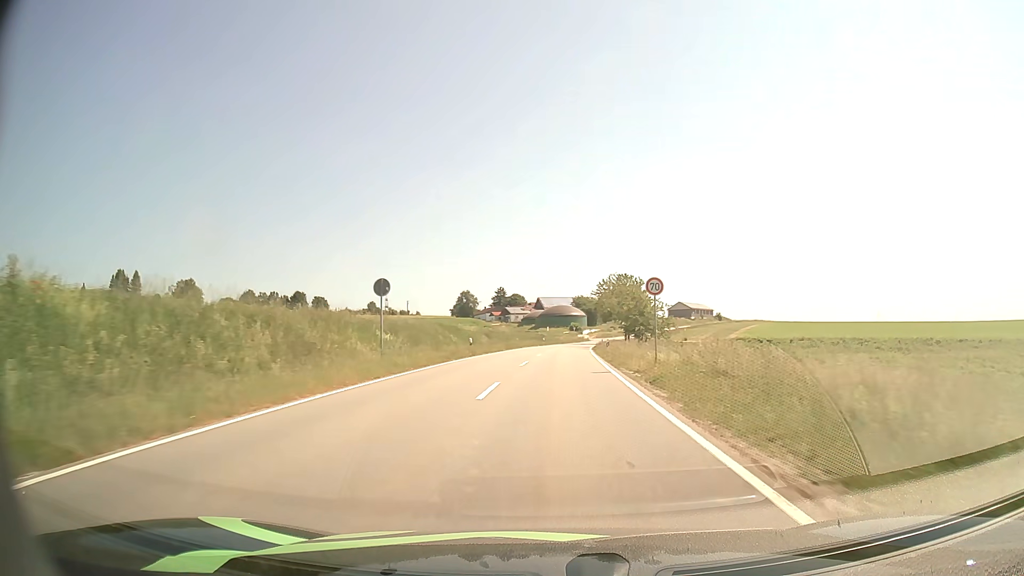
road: tertiary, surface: asphalt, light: Day
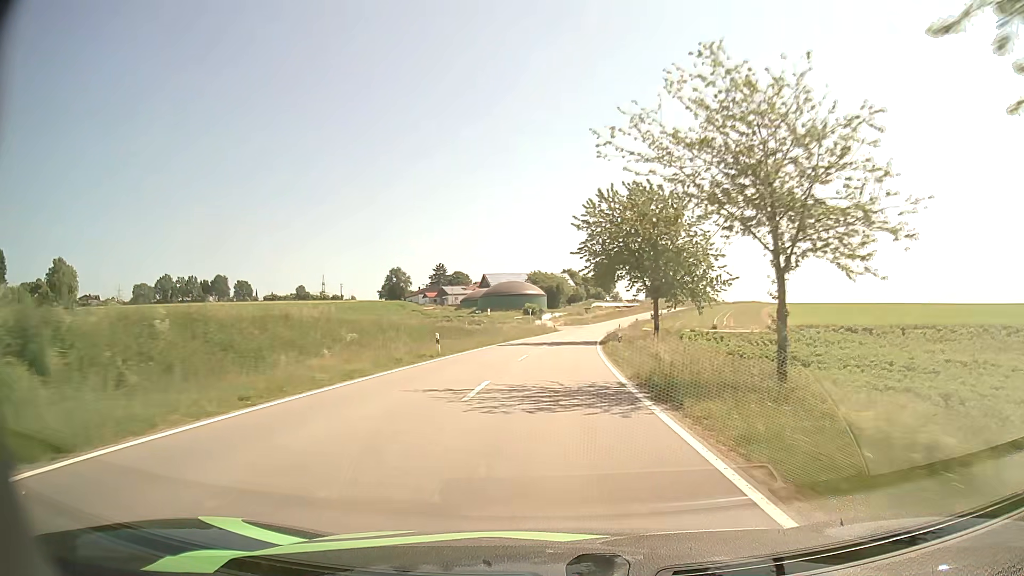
(+2.1, +62.1) m; +4°
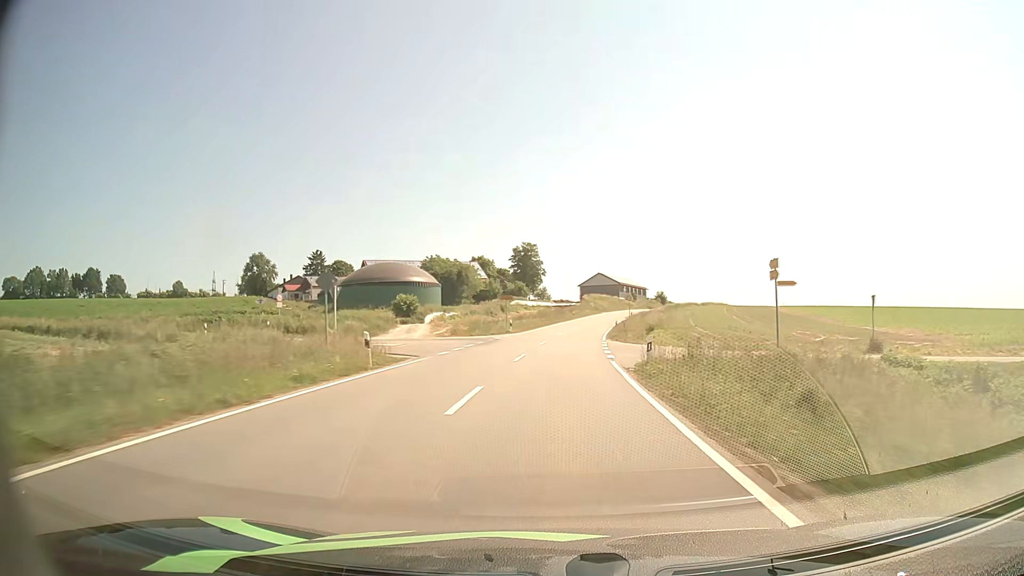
(+3.3, +64.1) m; +7°
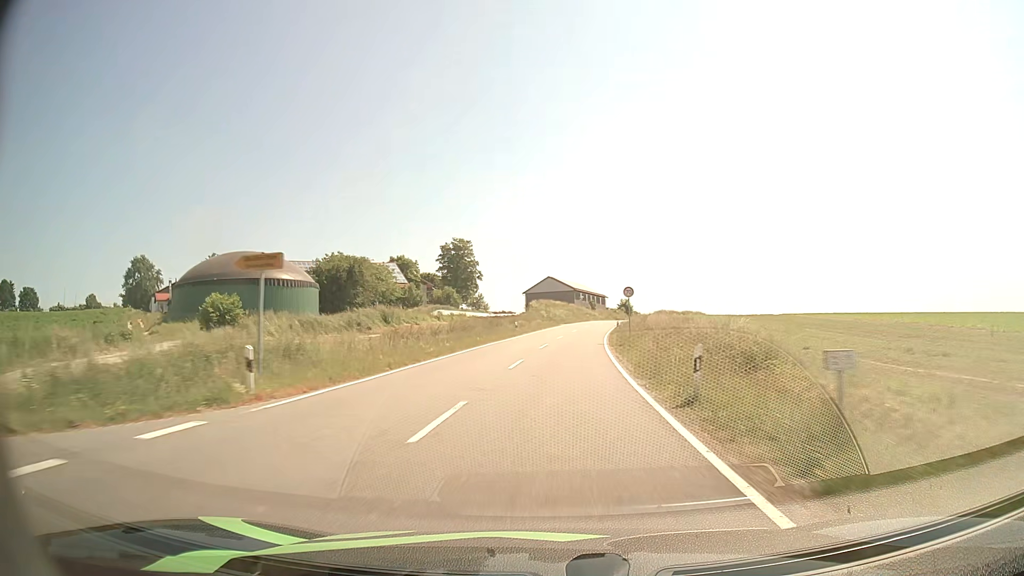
(+1.7, +39.1) m; +5°
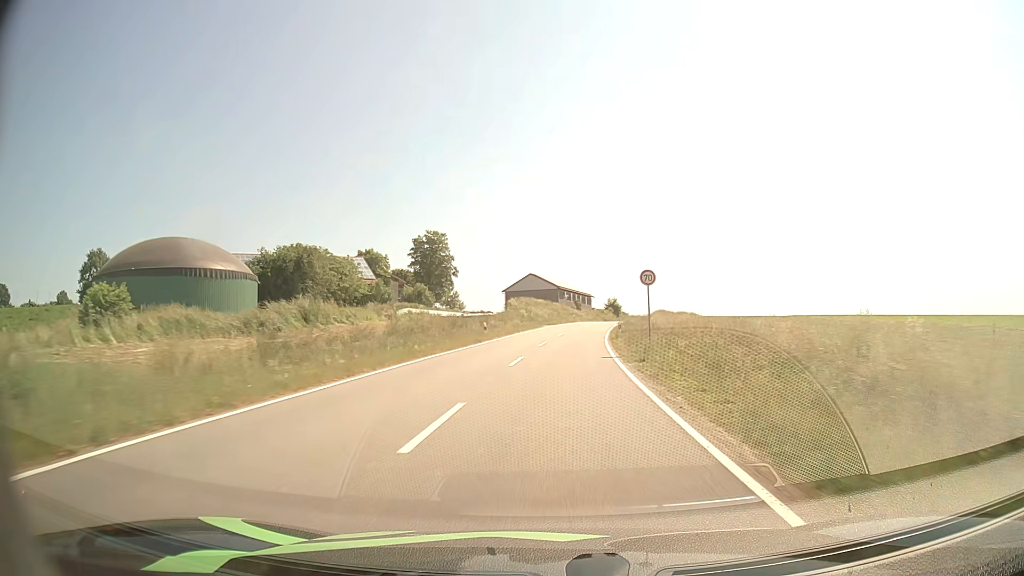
(+0.2, +12.8) m; +2°
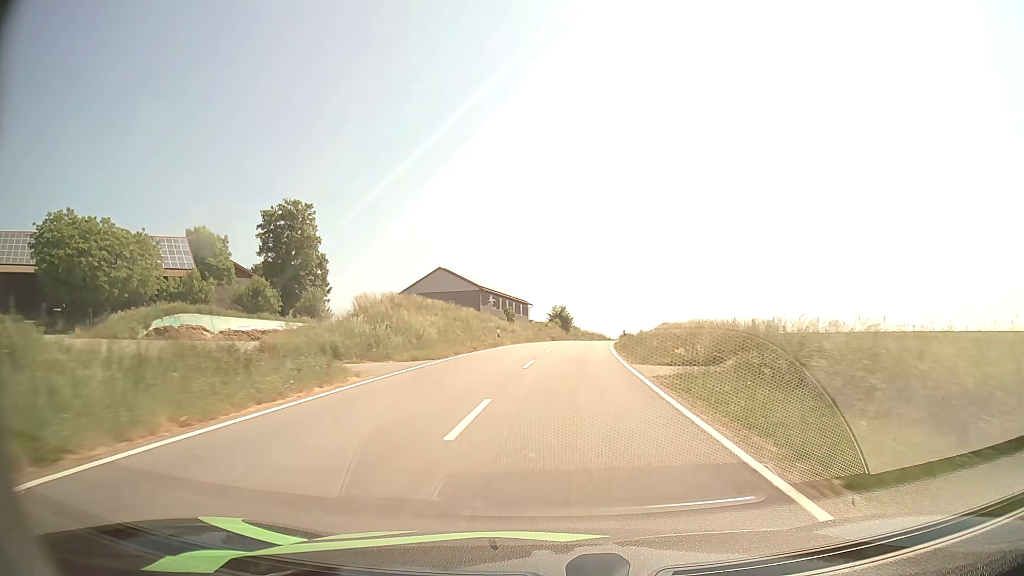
(+2.4, +48.3) m; +6°
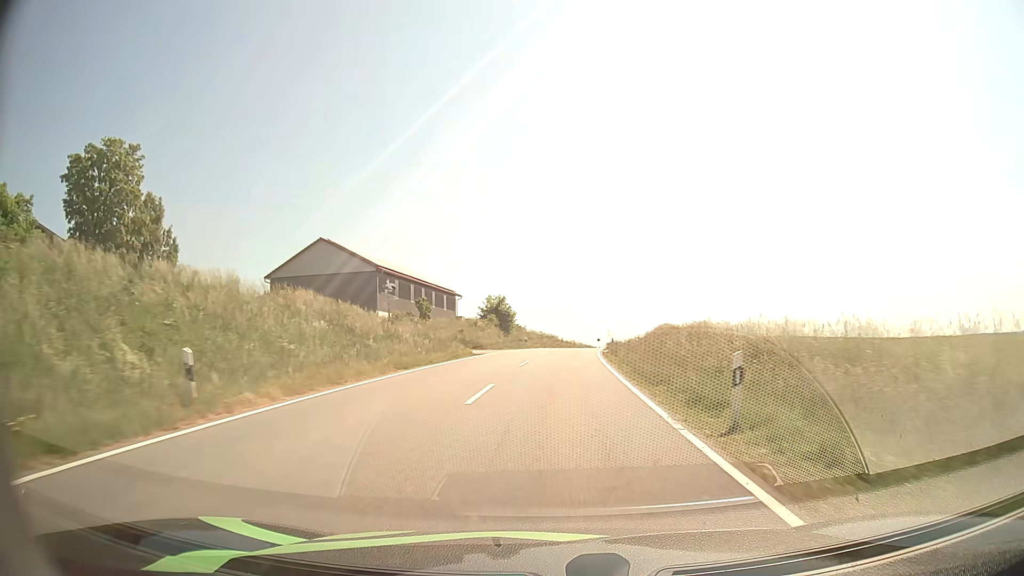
(+1.3, +32.8) m; +5°
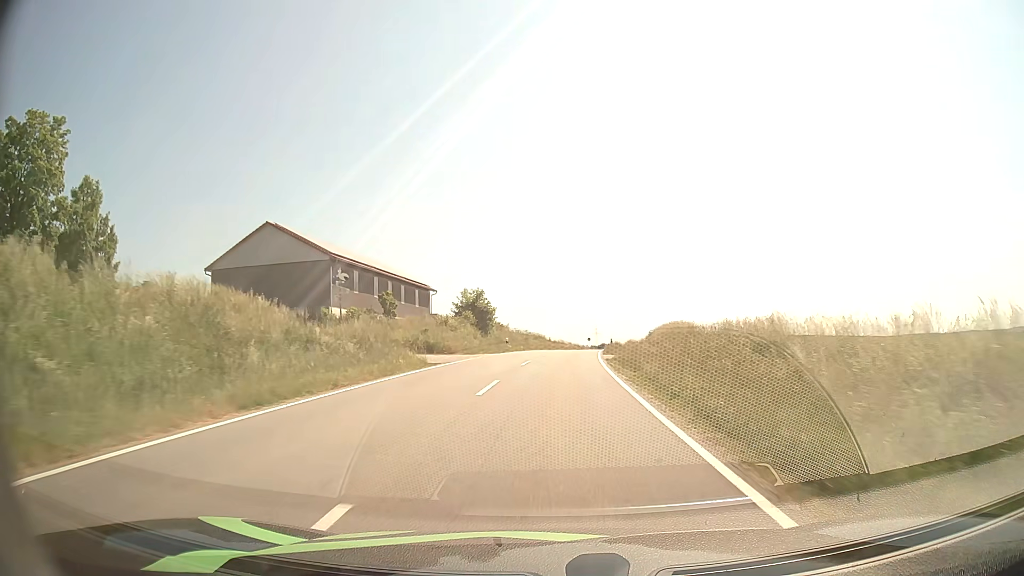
(+0.1, +10.8) m; +1°
(0, +10) (0, +20) (+1, +30) (+1, +40) (+2, +50) (+3, +60) (+4, +70) (+5, +80) (+7, +90) (+8, +100) m
